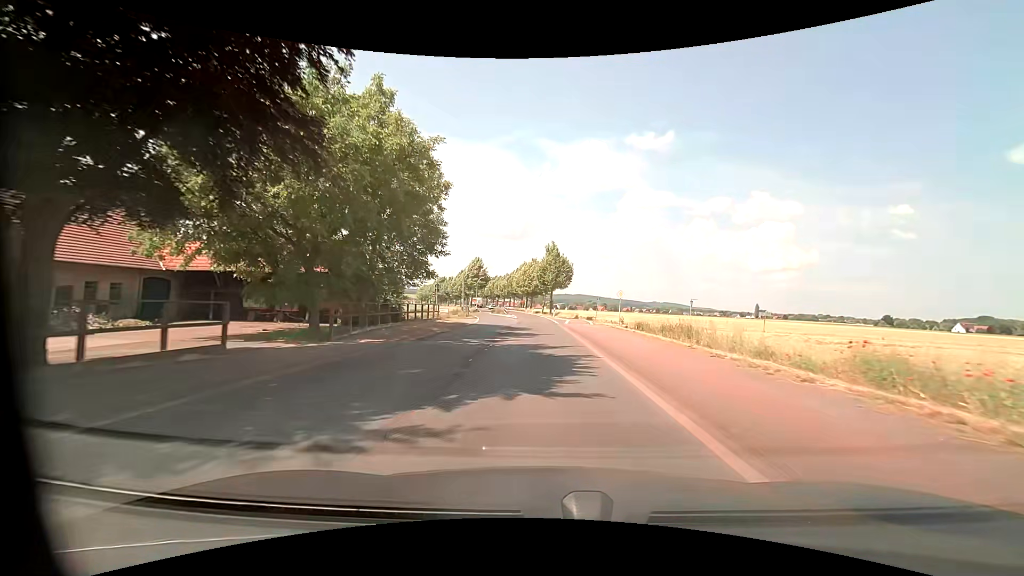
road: primary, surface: asphalt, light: Day
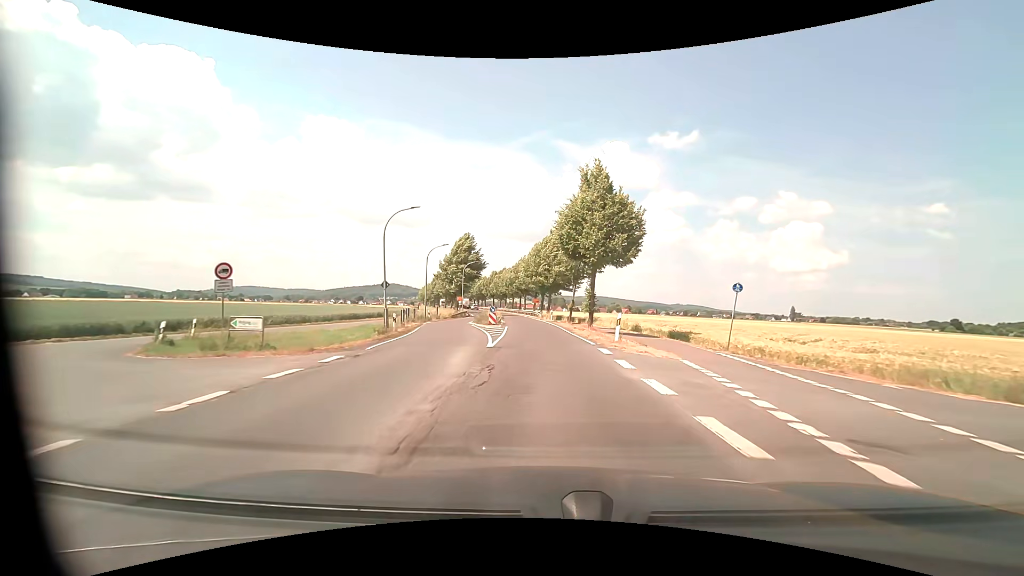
(-1.0, +39.5) m; -3°
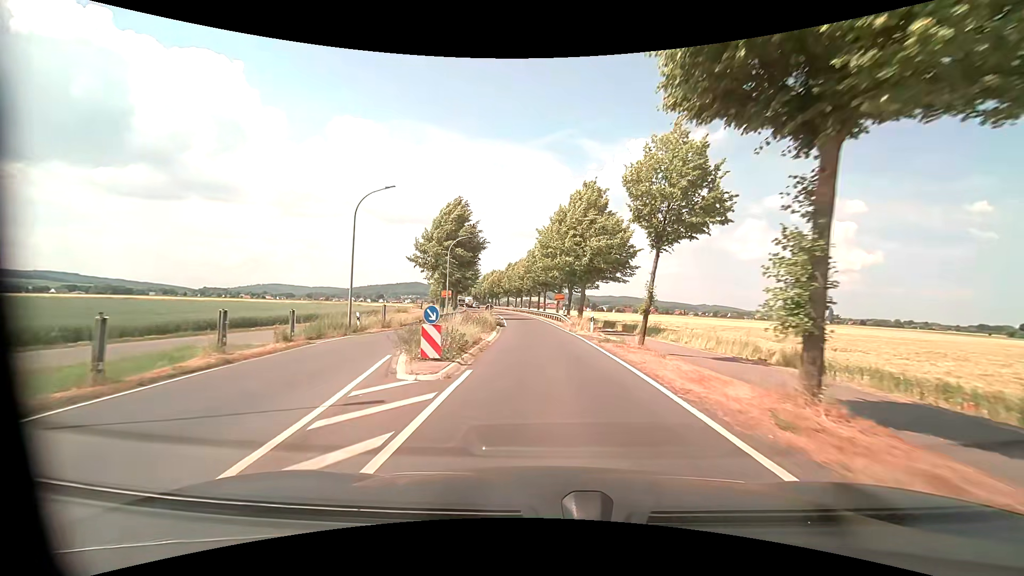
(-0.5, +23.7) m; -3°
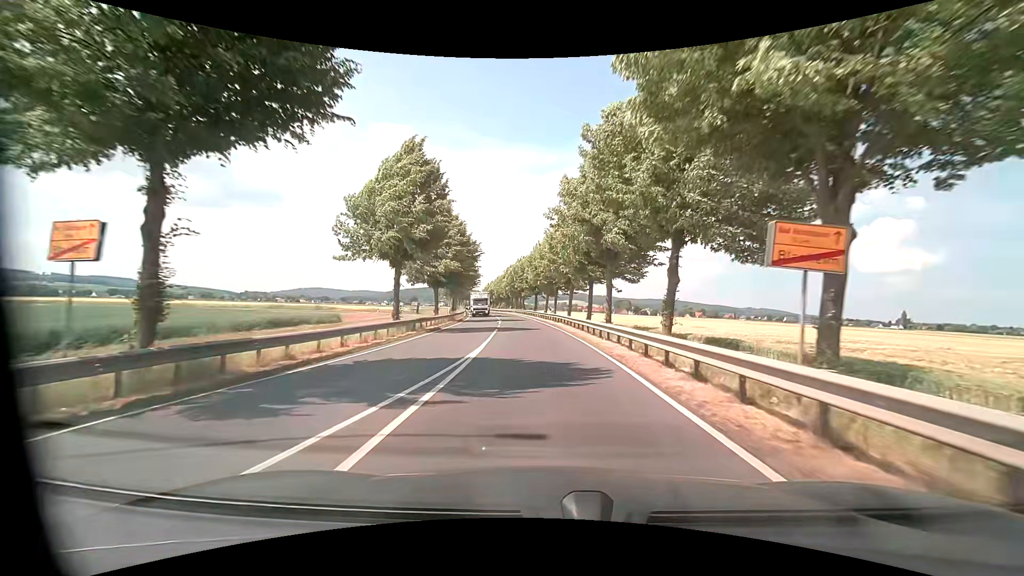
(-1.4, +39.8) m; -4°
(0, +10) (0, +20) (-1, +30) (-2, +40) (-3, +50) (-4, +60) (-5, +70) (-7, +80) (-8, +89) (-10, +99) m
